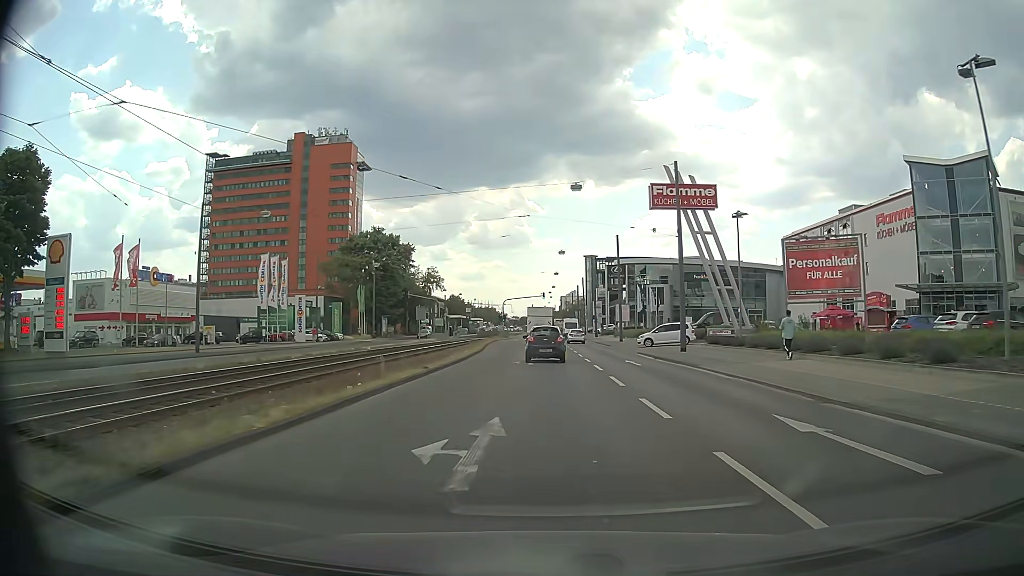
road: primary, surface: asphalt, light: Day
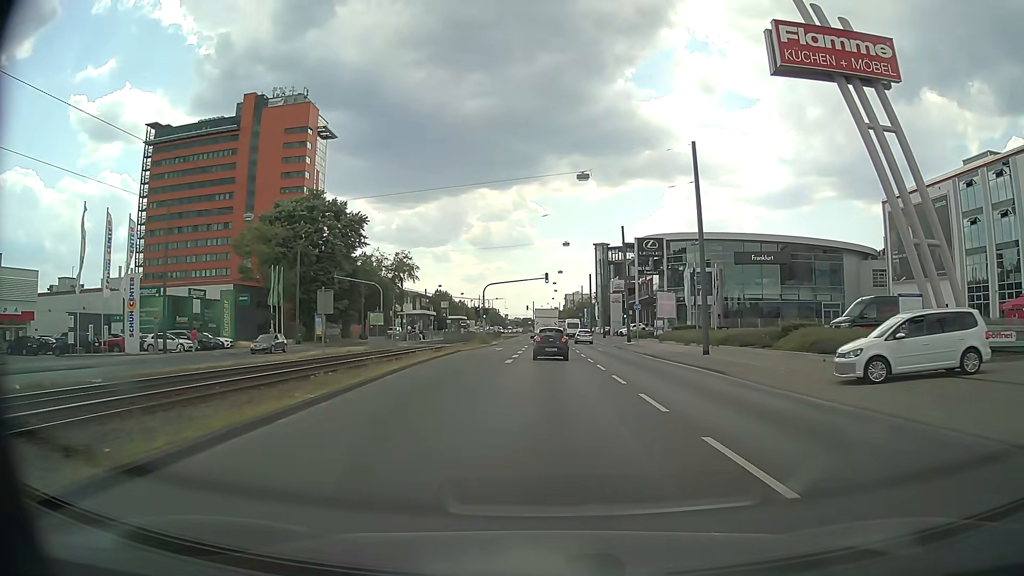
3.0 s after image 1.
(-0.1, +35.1) m; 0°
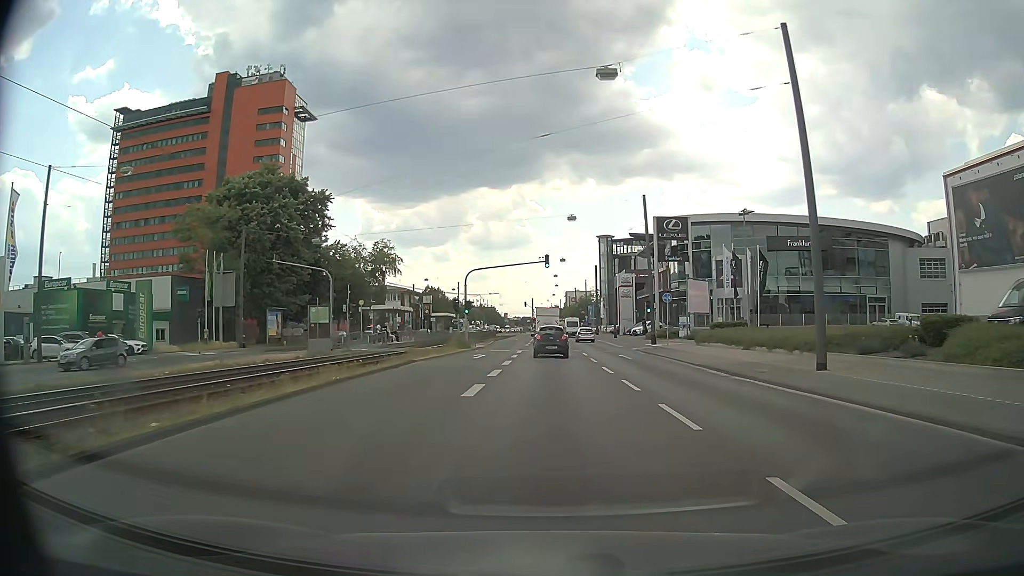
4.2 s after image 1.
(0.0, +14.4) m; 0°
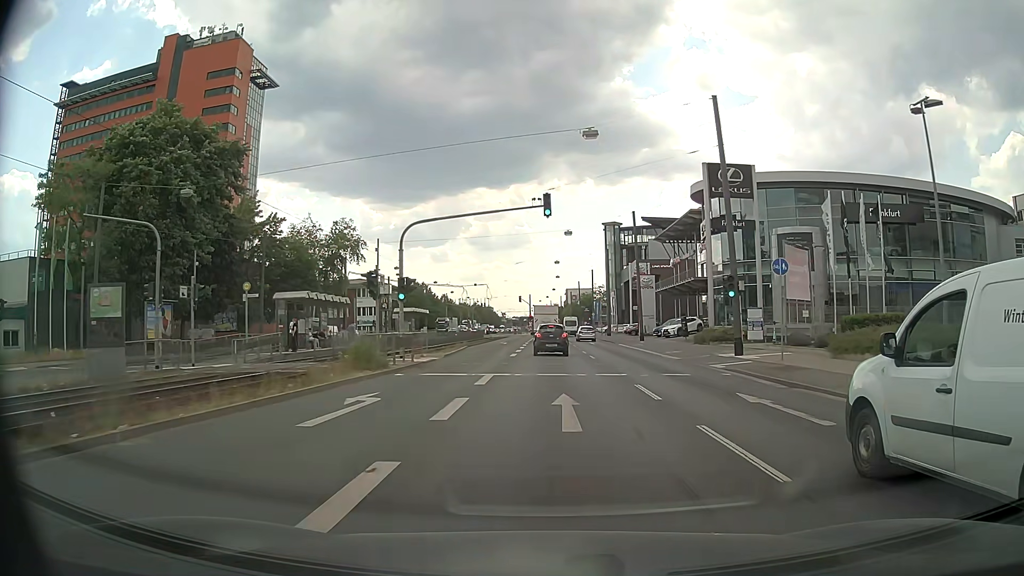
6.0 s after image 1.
(-0.1, +21.9) m; 0°
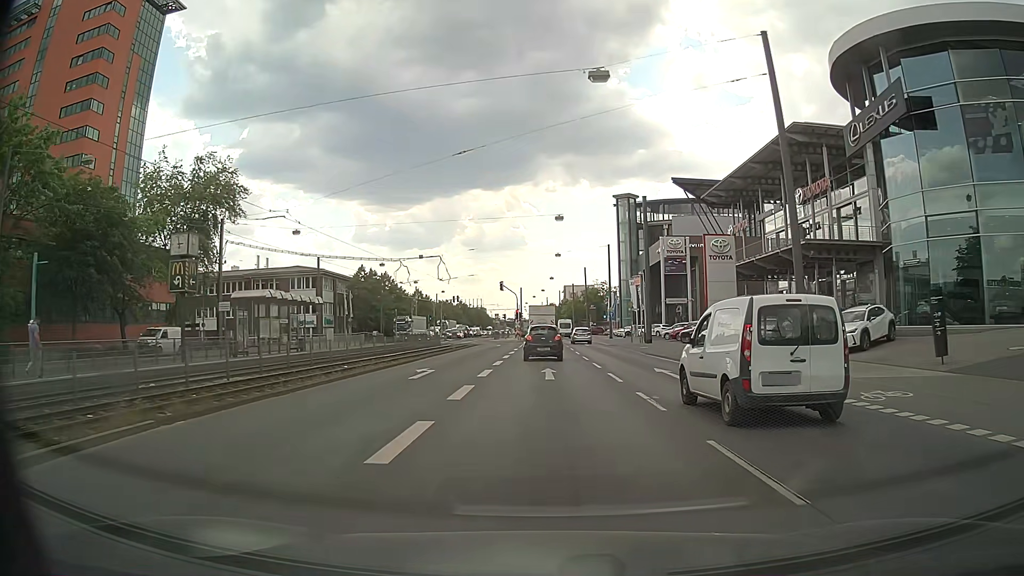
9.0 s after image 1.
(+0.1, +36.1) m; 0°
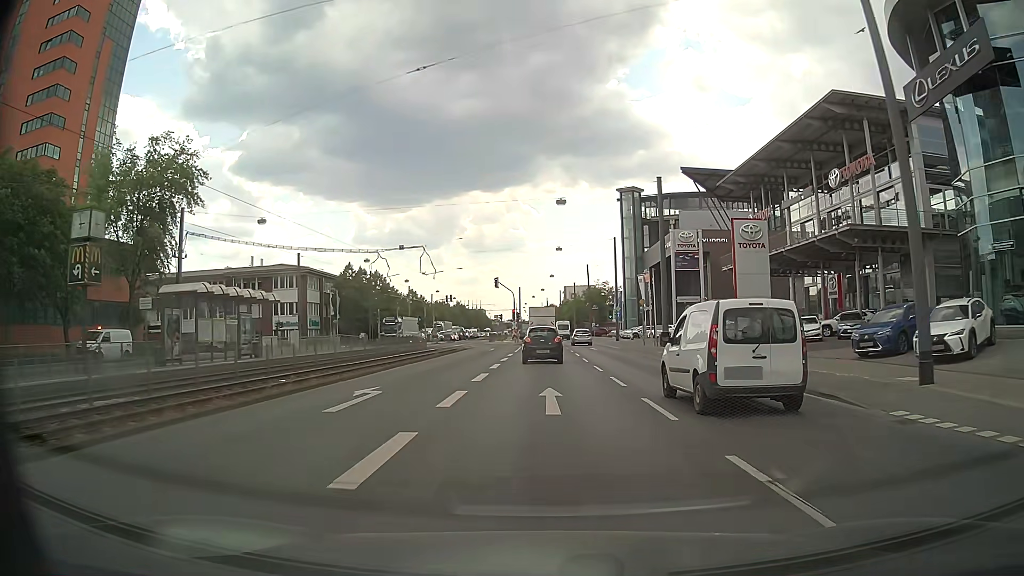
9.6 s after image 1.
(0.0, +7.1) m; 0°
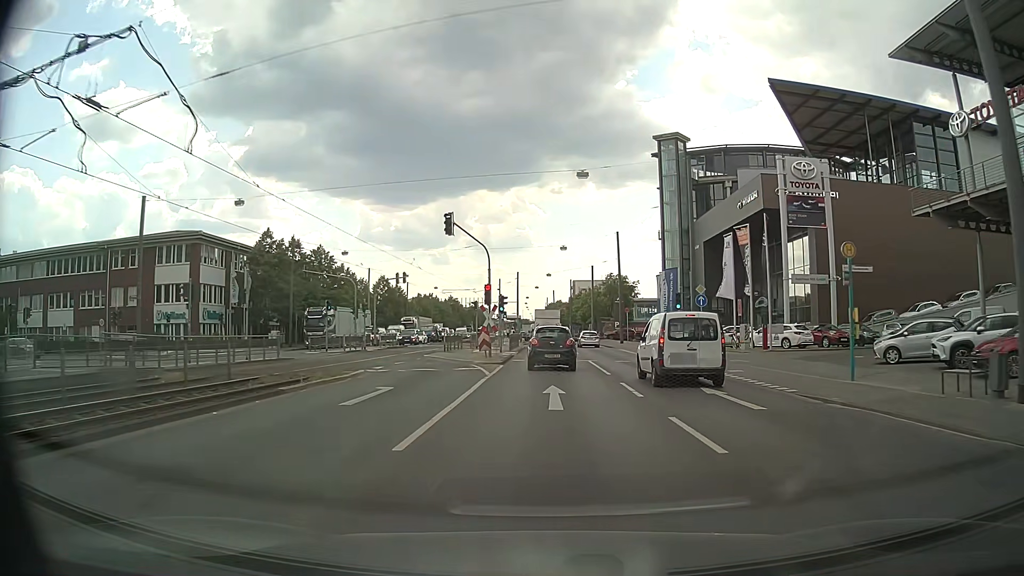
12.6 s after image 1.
(0.0, +34.4) m; 0°
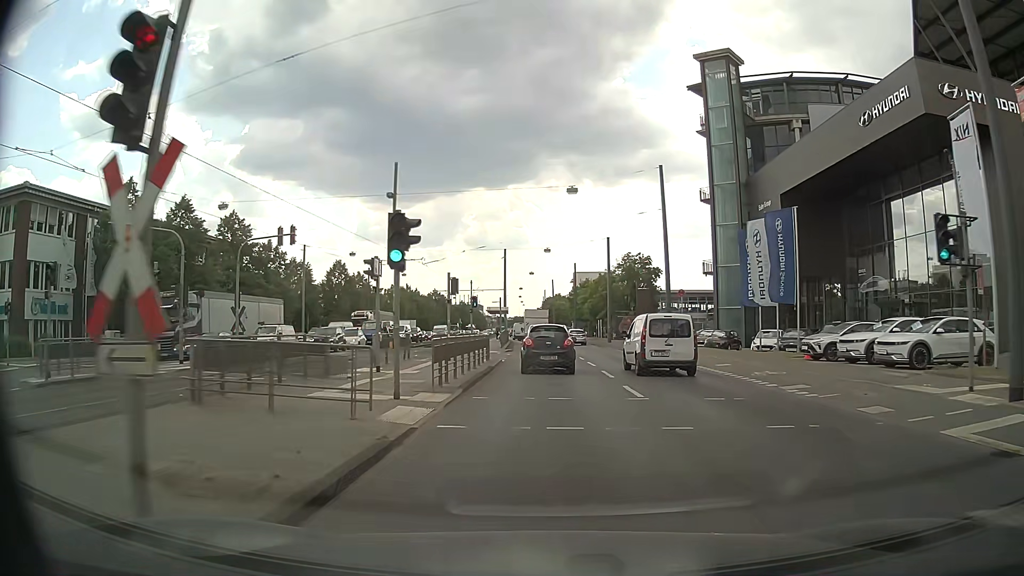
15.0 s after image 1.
(+0.1, +26.5) m; 0°
(0, +10) (0, +20) (0, +30) (0, +40) (-1, +50) (-1, +60) (-1, +70) (-2, +80) (-3, +90) (-3, +100) m
